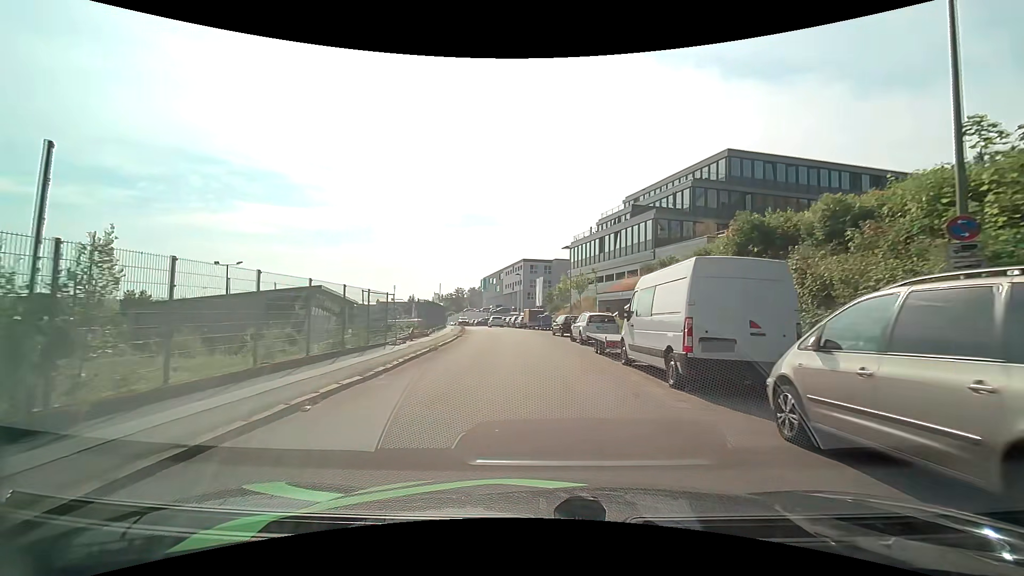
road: residential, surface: asphalt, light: Day
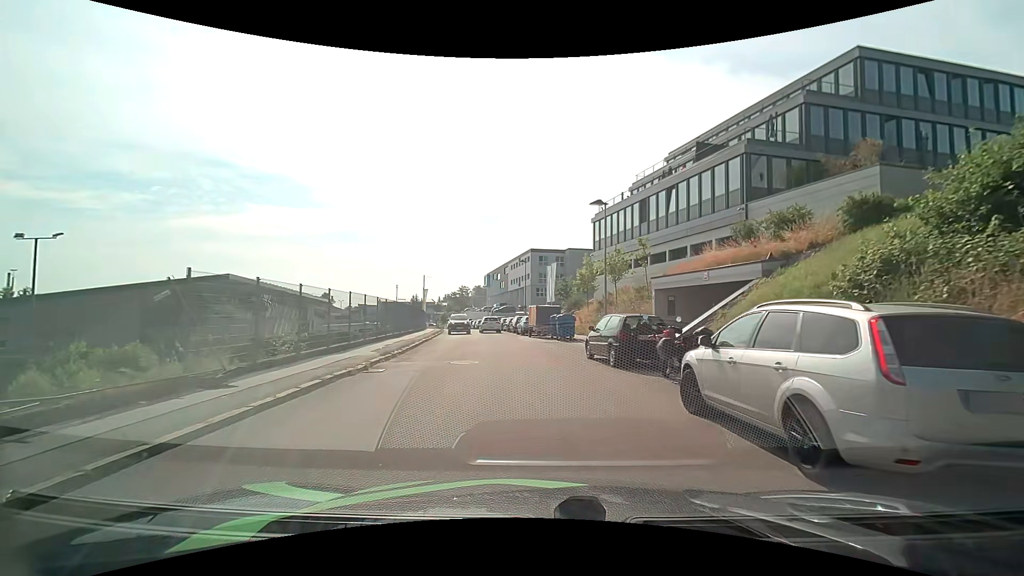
(-0.1, +18.9) m; -1°
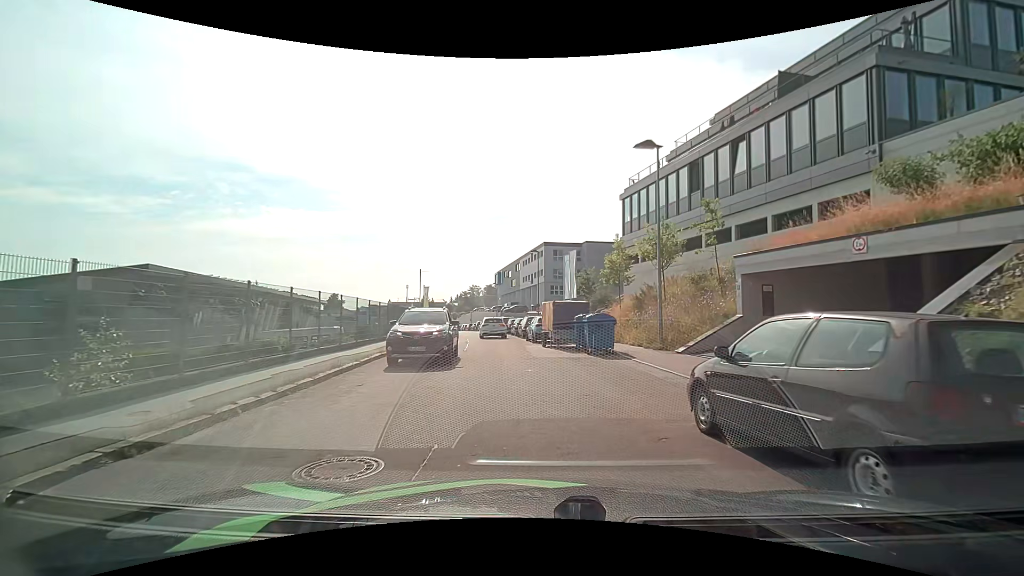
(-0.1, +9.7) m; -2°
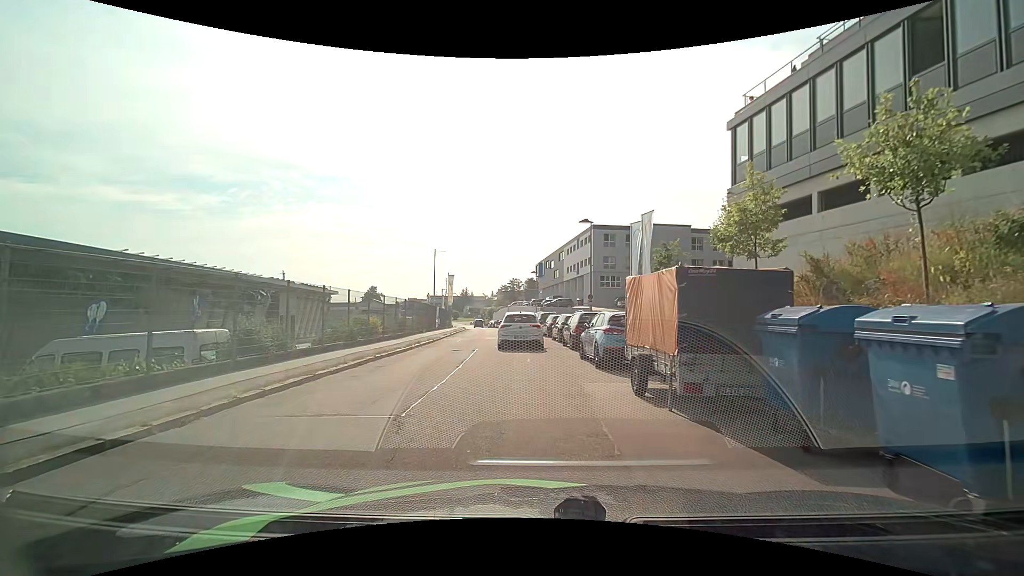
(-0.5, +14.0) m; -5°
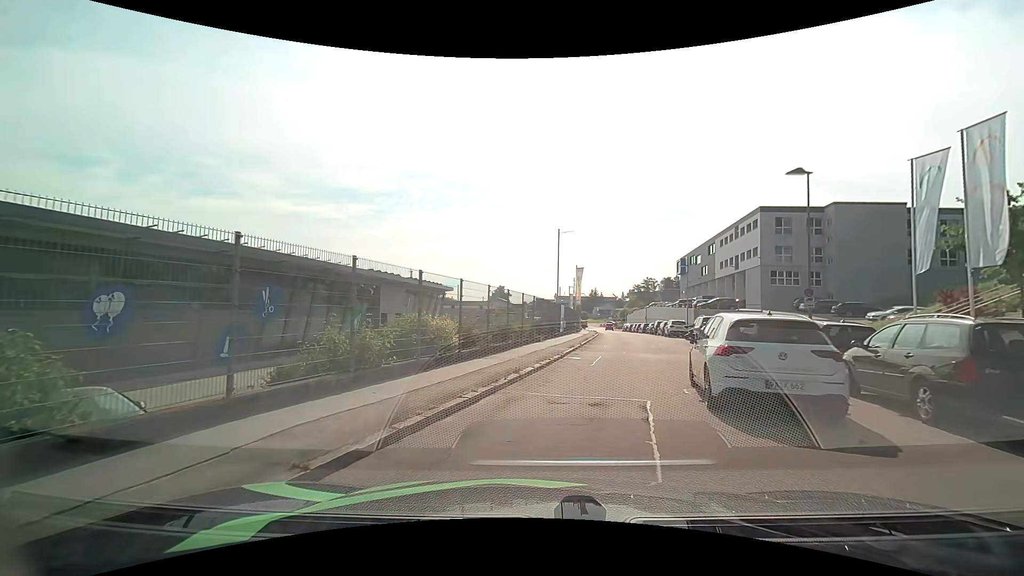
(-1.5, +11.4) m; -14°
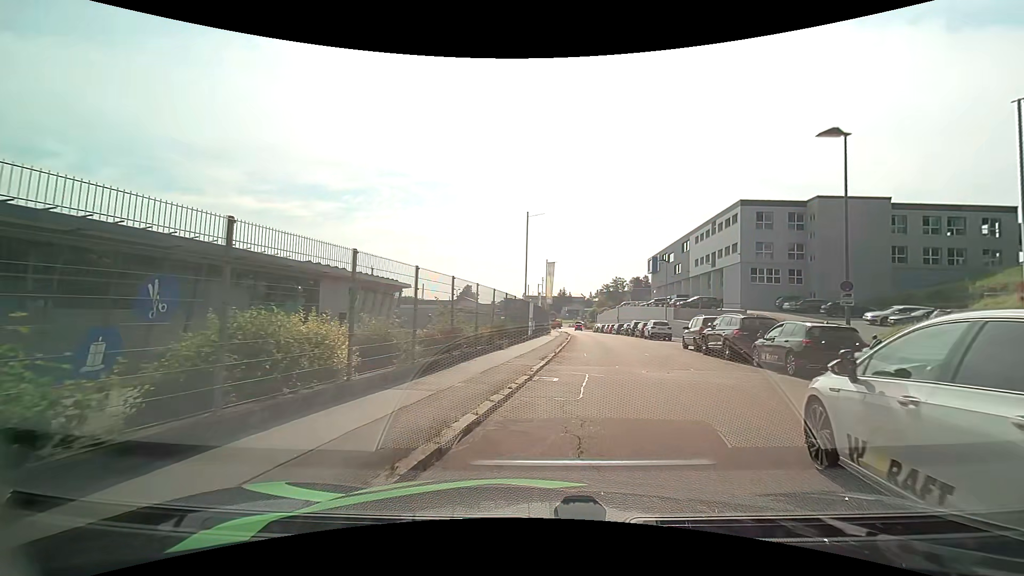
(+0.1, +5.8) m; +3°
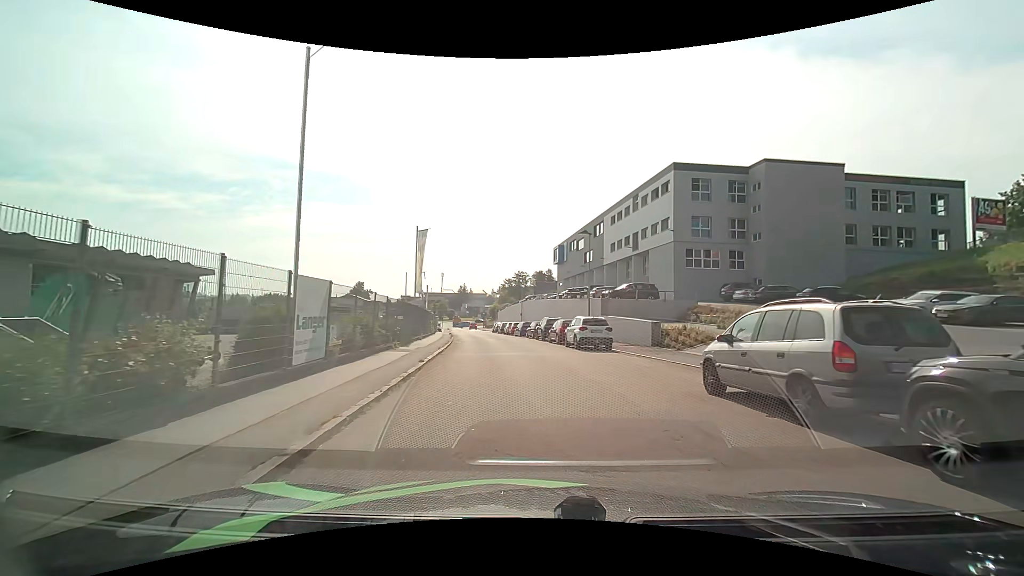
(+2.0, +17.3) m; +11°
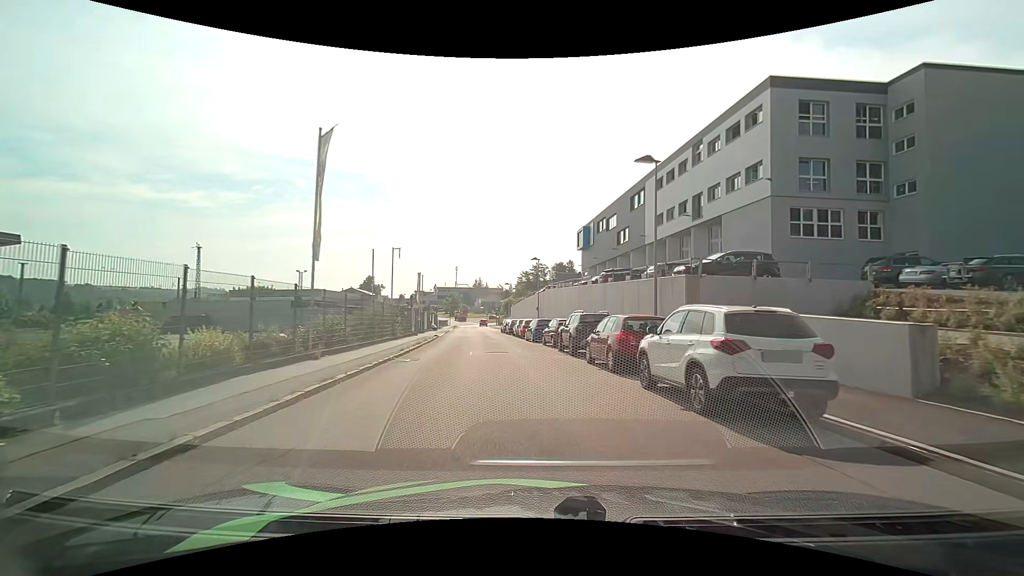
(-0.2, +16.7) m; -3°
(0, +10) (-1, +20) (-2, +30) (-4, +40) (-5, +50) (-6, +60) (-7, +70) (-8, +80) (-9, +89) (-11, +99) m
